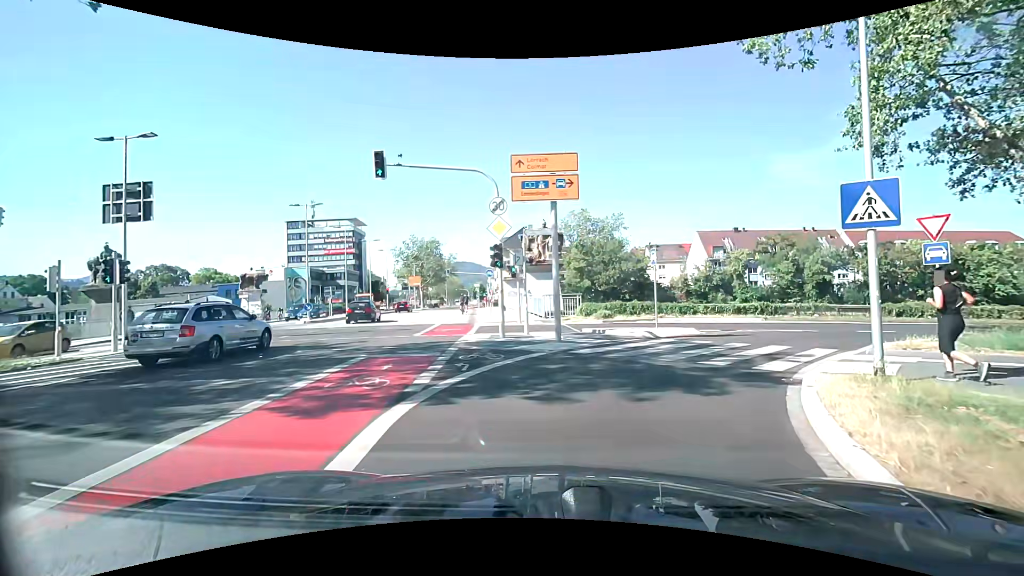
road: secondary_link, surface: asphalt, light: Day
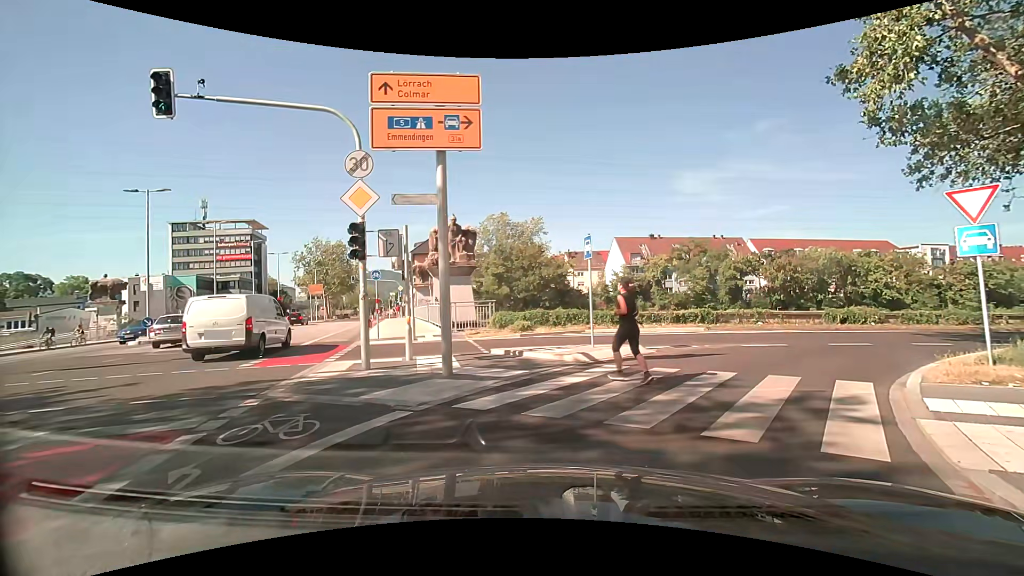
(+0.4, +5.2) m; +7°
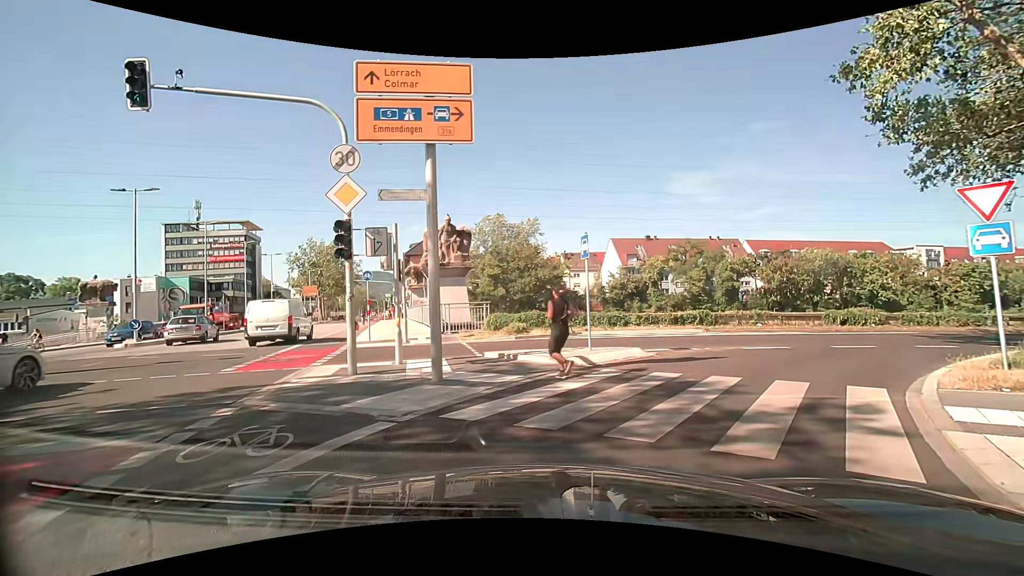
(0.0, +0.4) m; 0°
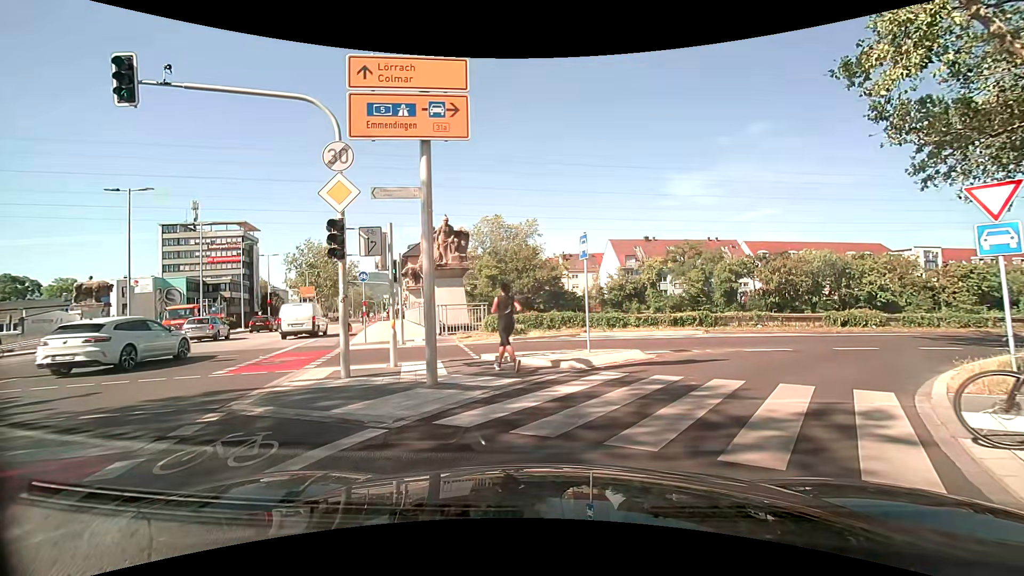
(0.0, +0.2) m; 0°
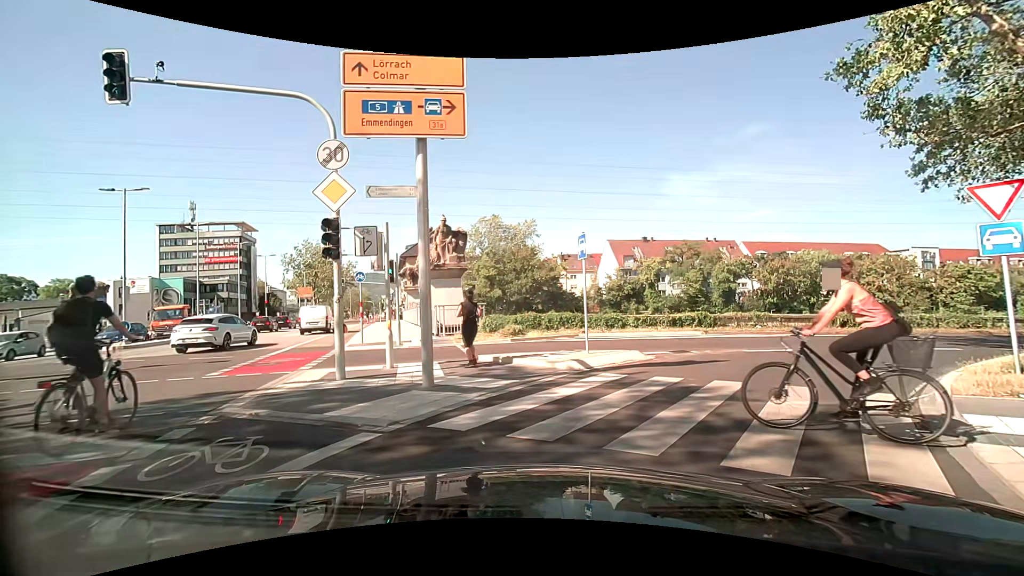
(0.0, +0.1) m; 0°
